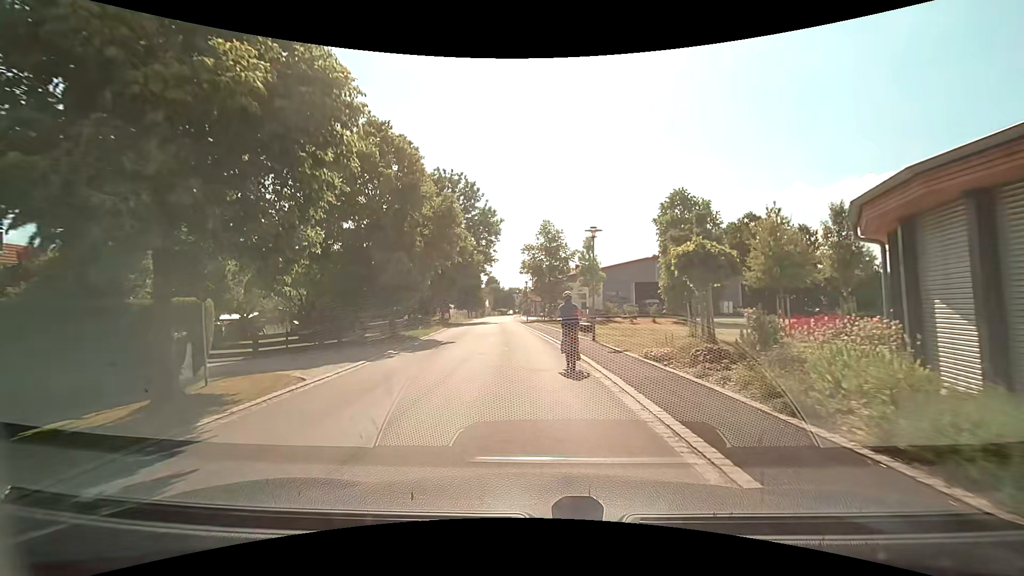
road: tertiary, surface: asphalt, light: Day
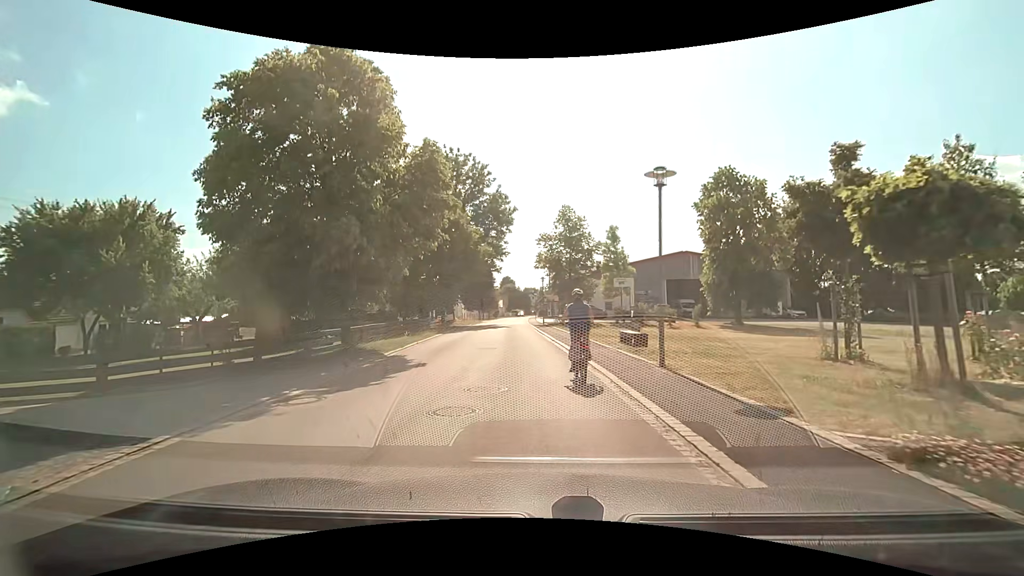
(-0.1, +8.2) m; -2°
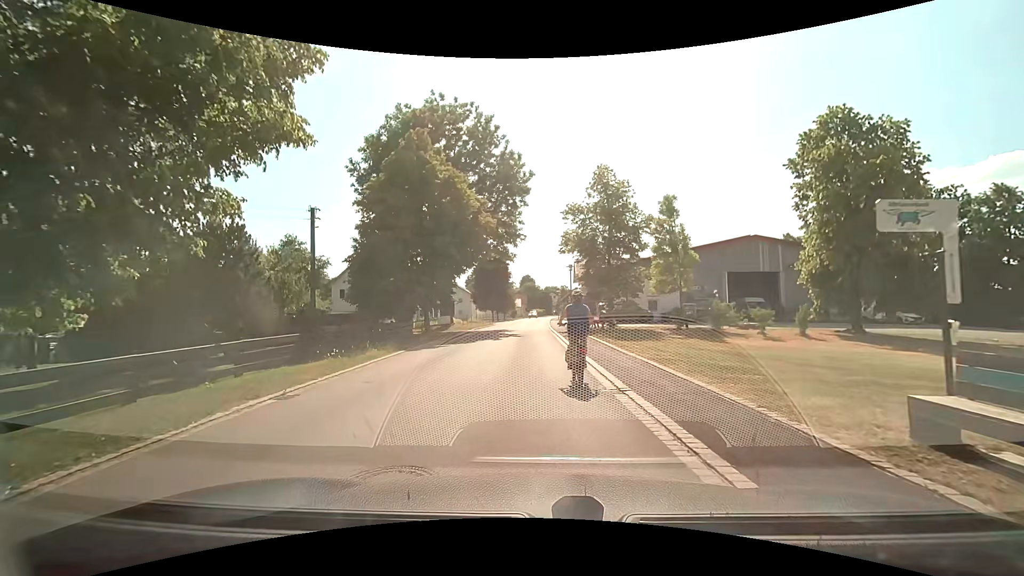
(-0.2, +13.0) m; -1°
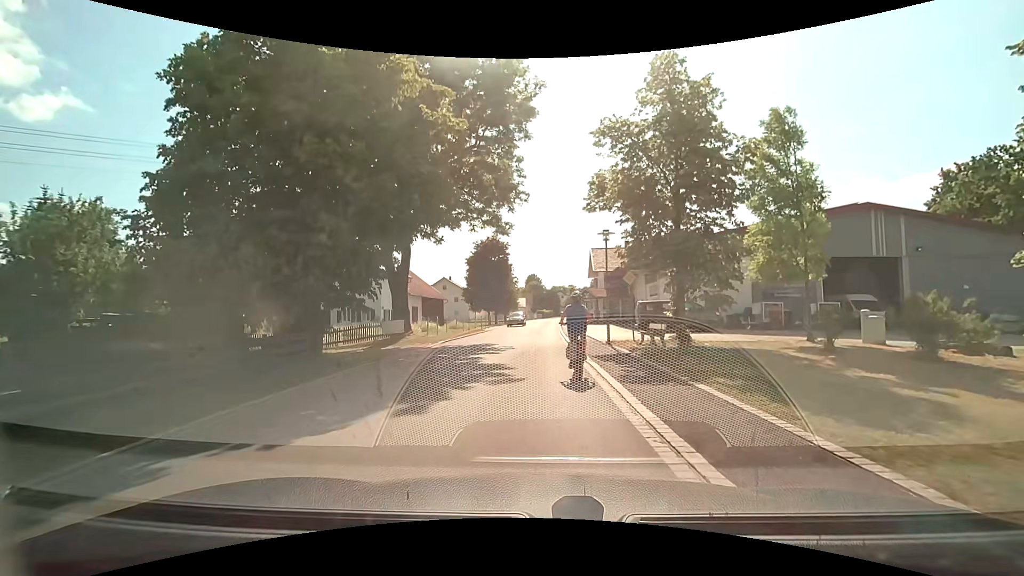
(-0.3, +15.5) m; -1°
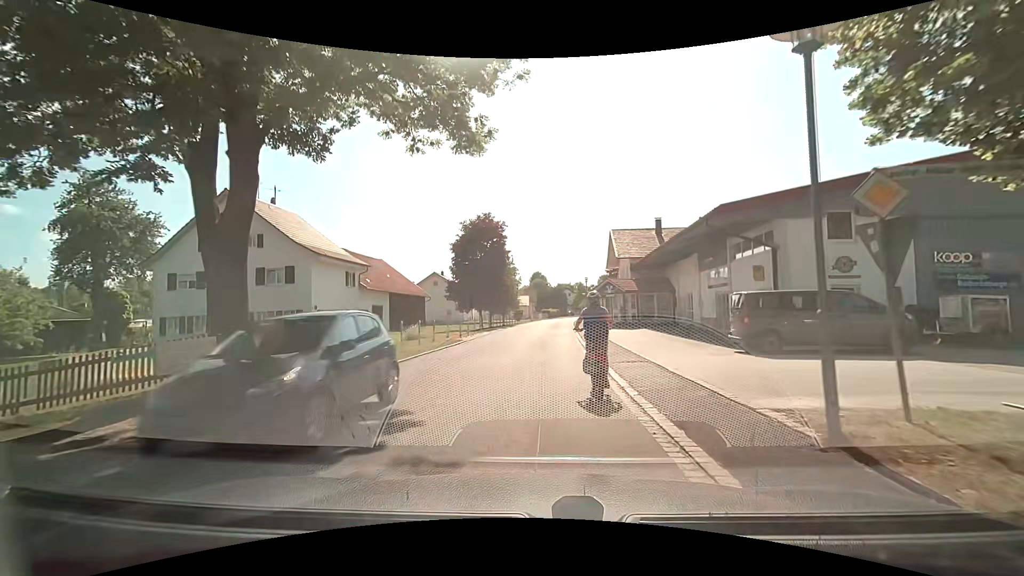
(-0.1, +14.6) m; 0°
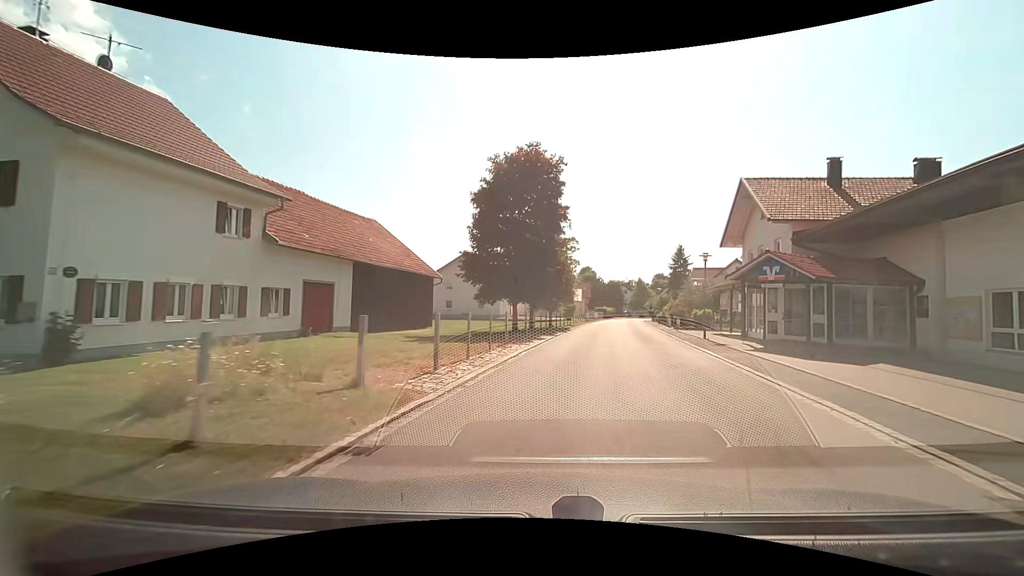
(-1.7, +20.1) m; -6°
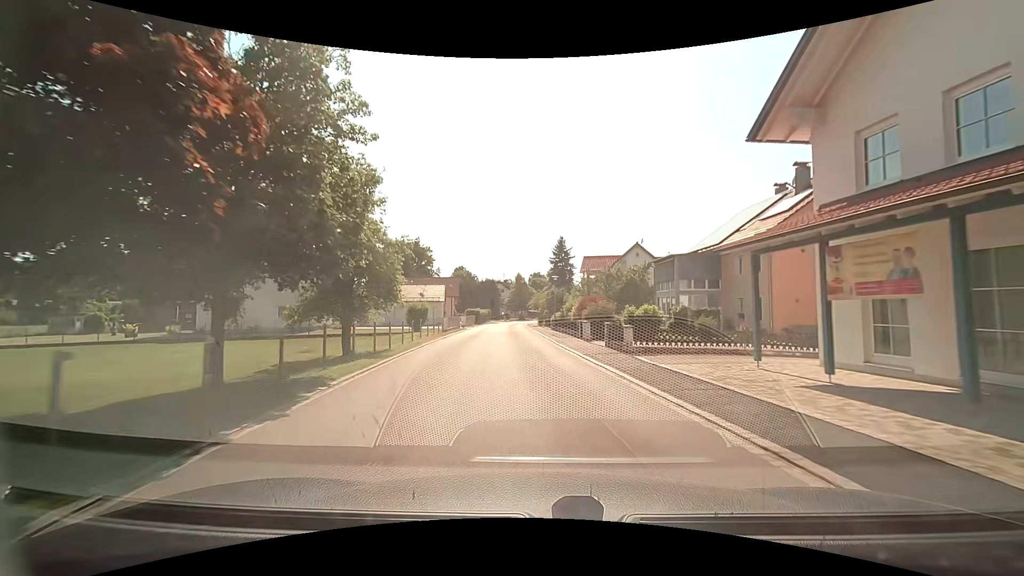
(+3.7, +24.2) m; +14°
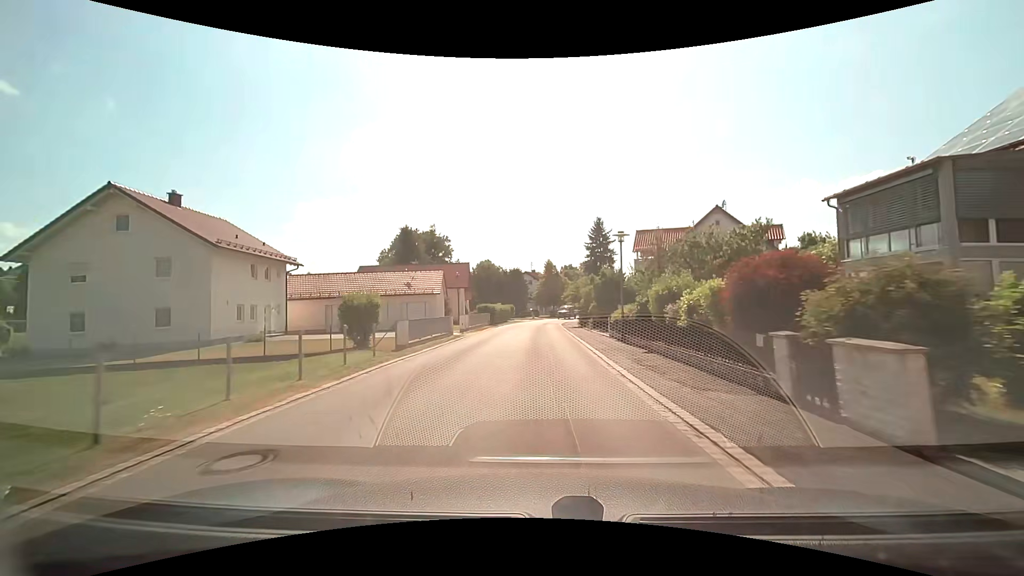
(-0.6, +19.8) m; -4°
(0, +10) (0, +20) (0, +30) (0, +40) (+1, +50) (+1, +60) (+3, +70) (+6, +79) (+10, +89) (+14, +98) m
